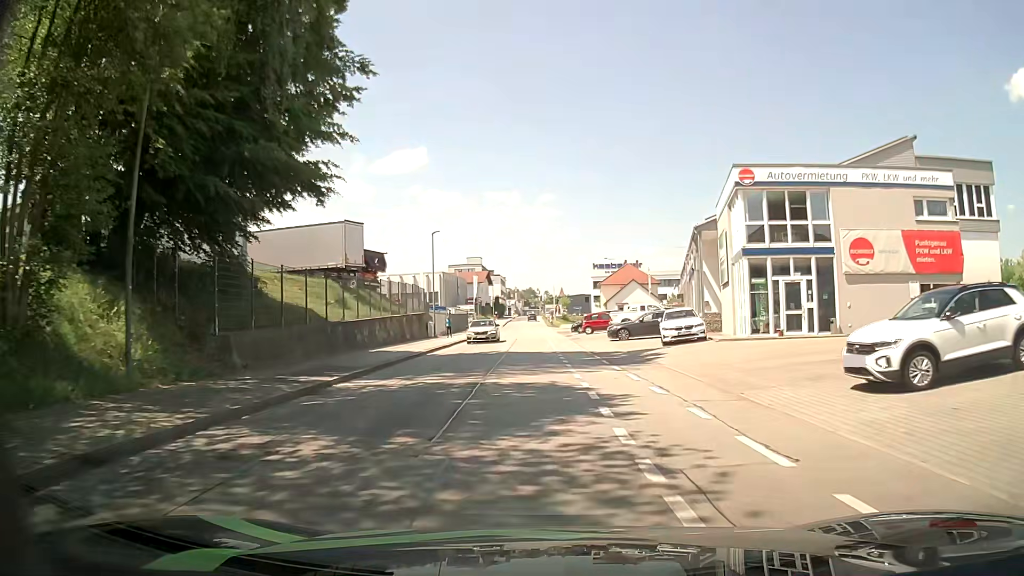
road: residential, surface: asphalt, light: Day
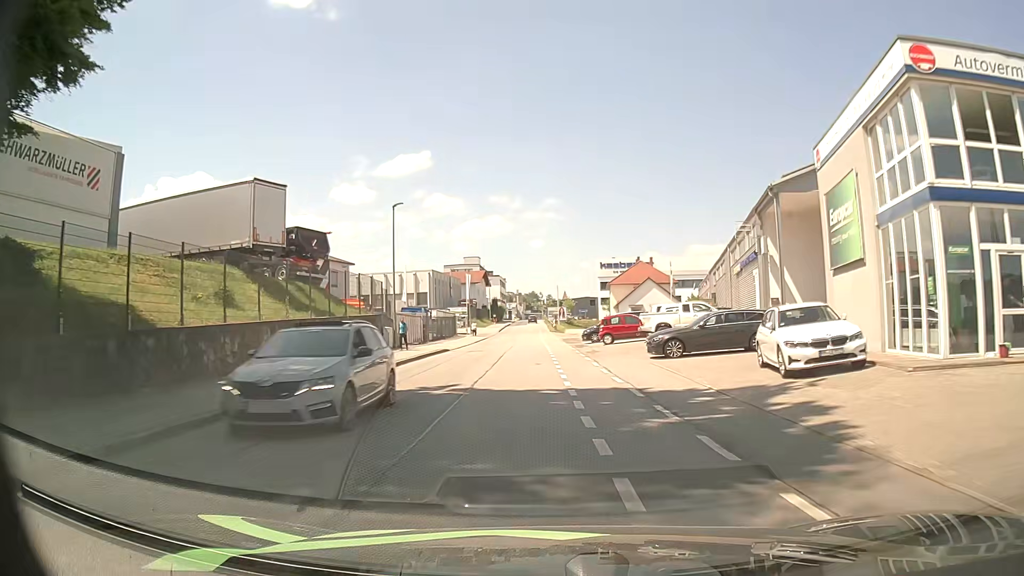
(+0.2, +14.1) m; +1°
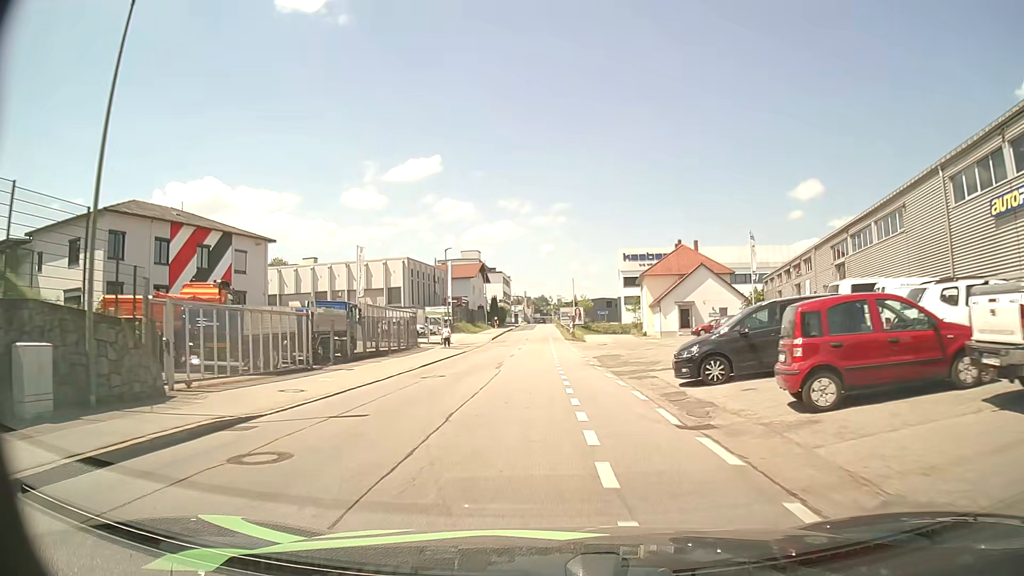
(-0.6, +27.1) m; -1°
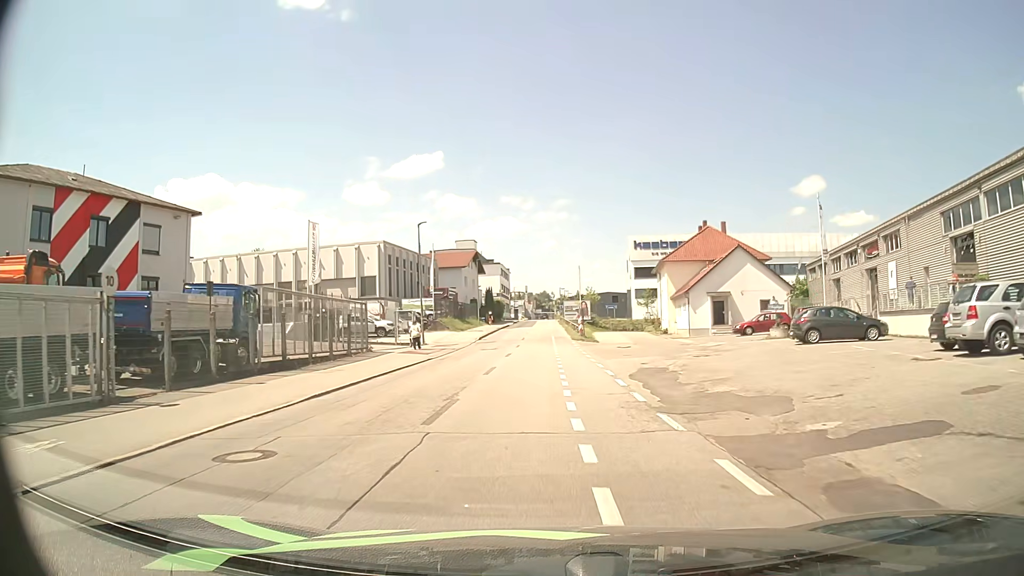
(0.0, +13.1) m; 0°
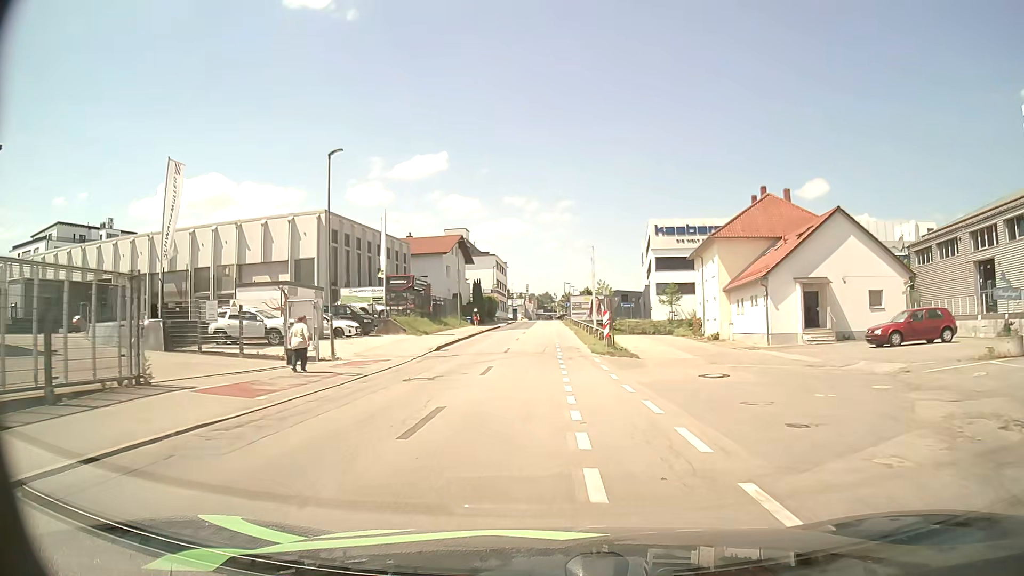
(0.0, +19.8) m; 0°
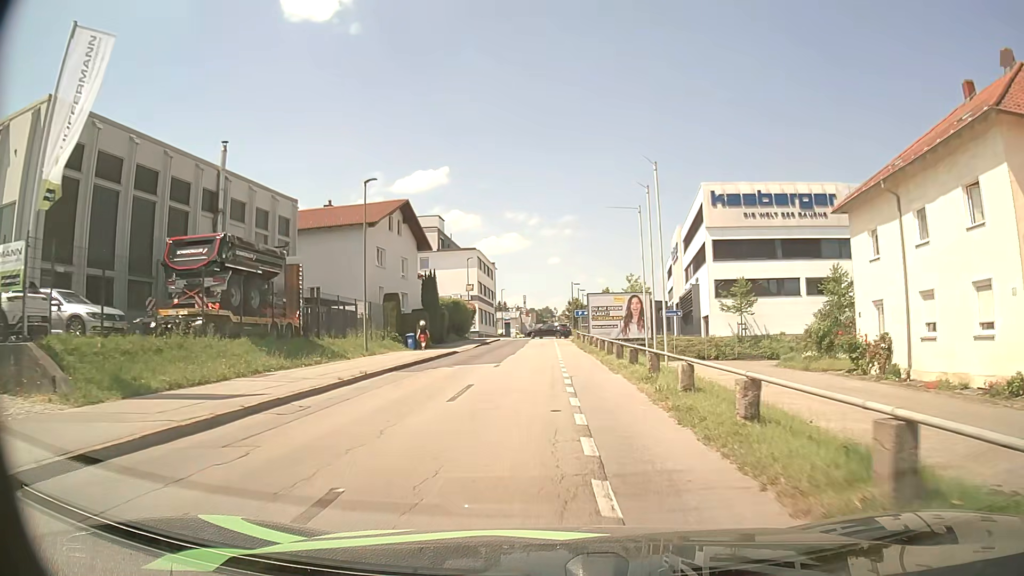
(0.0, +32.7) m; 0°
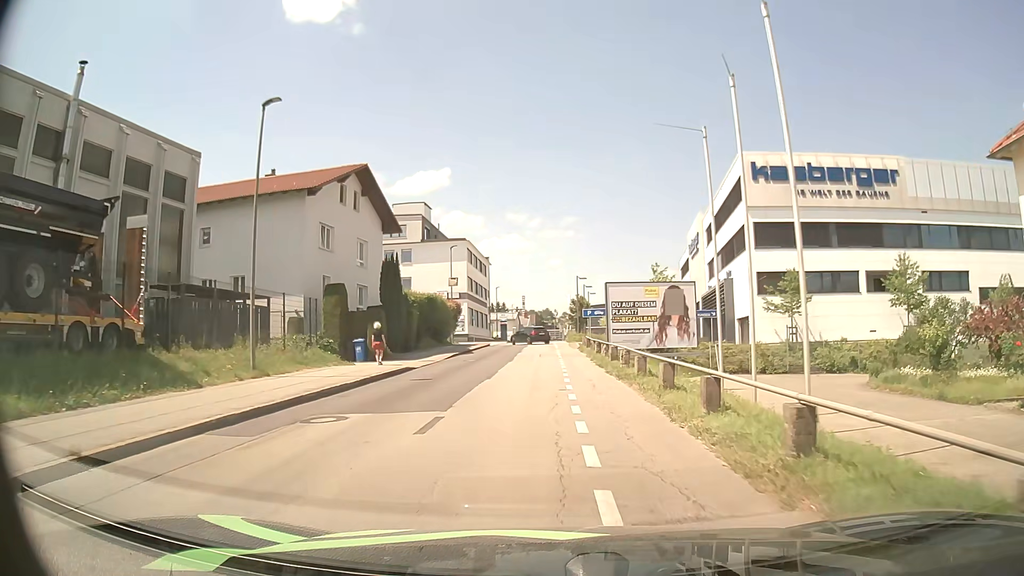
(0.0, +12.3) m; 0°
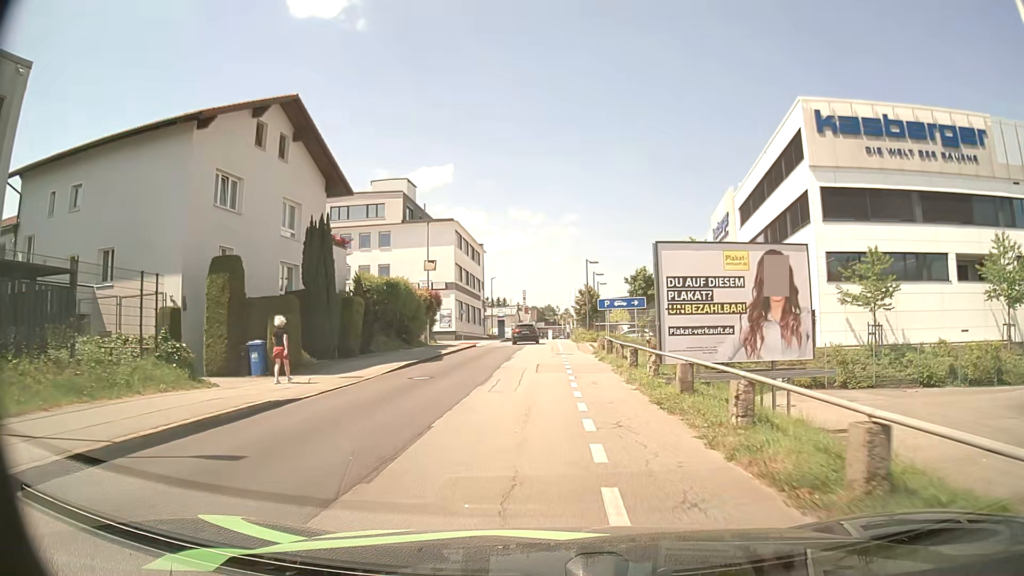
(0.0, +12.2) m; 0°
(0, +10) (0, +20) (0, +30) (0, +40) (+1, +50) (+1, +60) (+1, +70) (+1, +80) (+1, +90) (+1, +100) m
